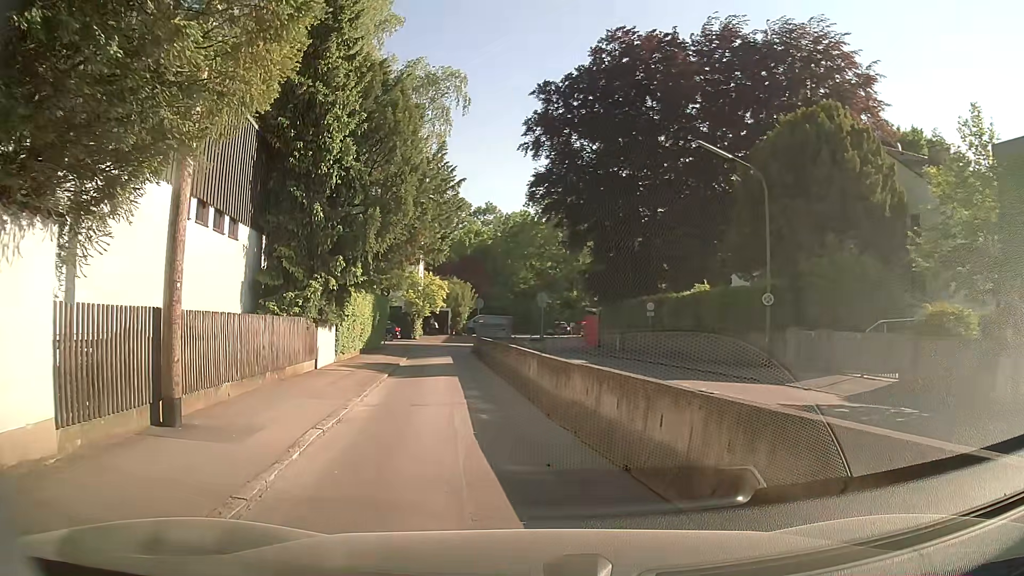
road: residential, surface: asphalt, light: Day
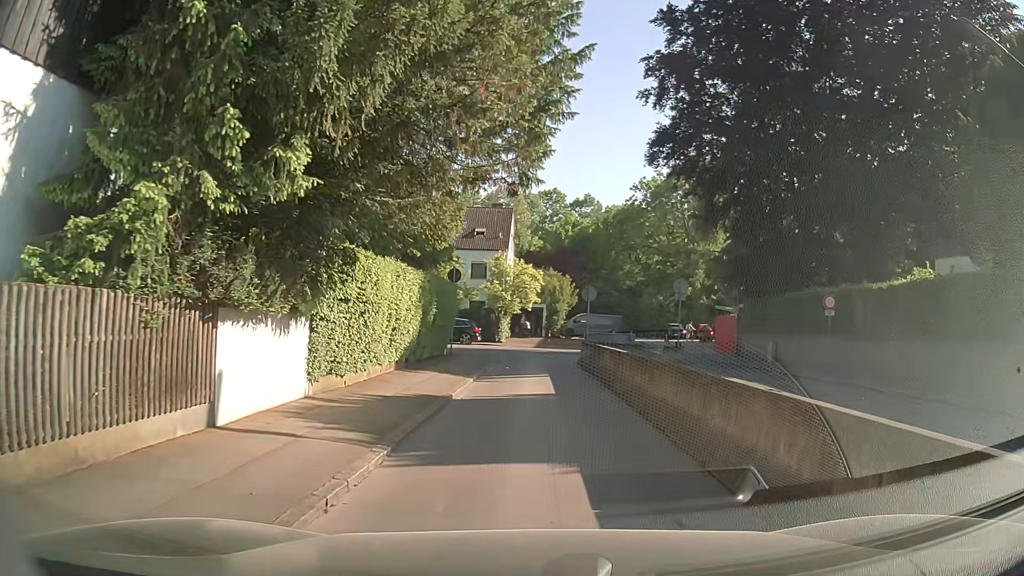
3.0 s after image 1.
(-1.5, +11.8) m; -9°
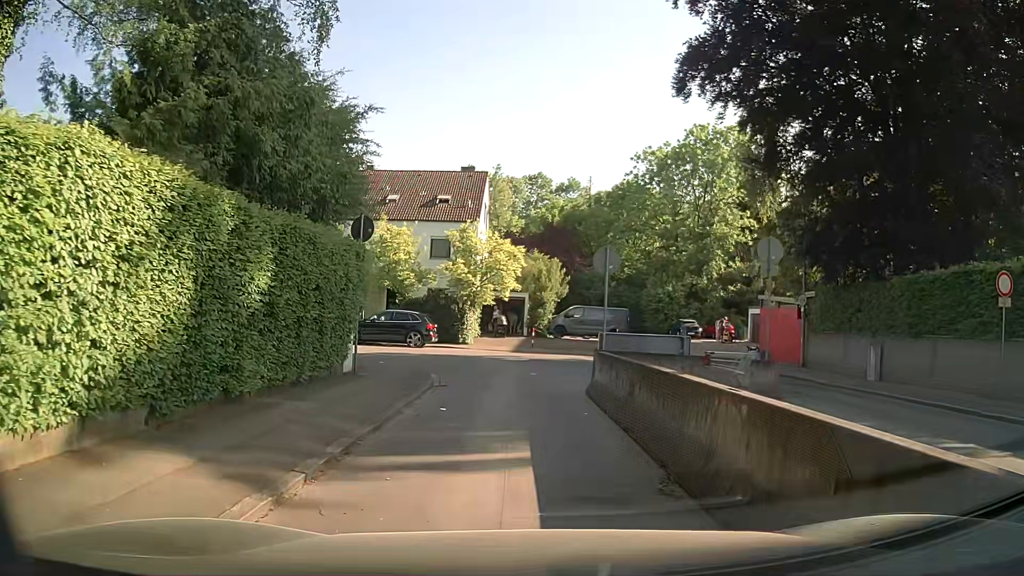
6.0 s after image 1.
(+0.3, +12.2) m; +1°
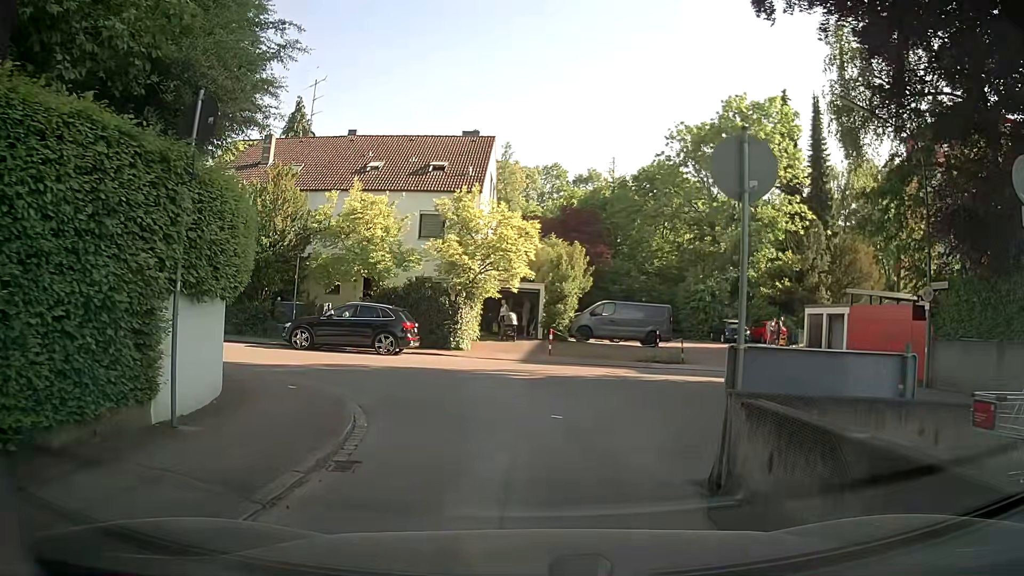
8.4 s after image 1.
(0.0, +8.4) m; -1°
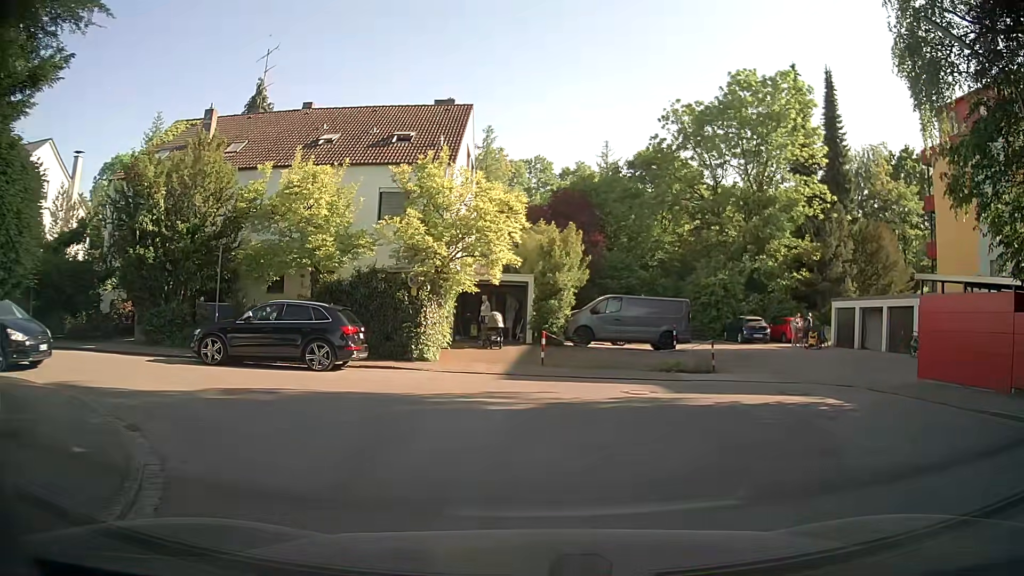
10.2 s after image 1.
(+0.1, +5.8) m; +1°
